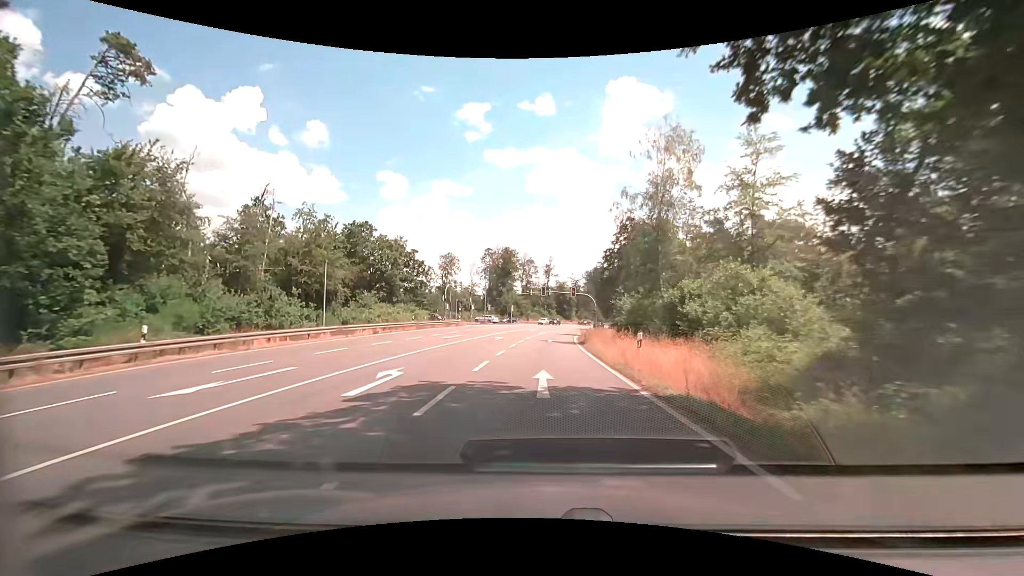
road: primary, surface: asphalt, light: Day
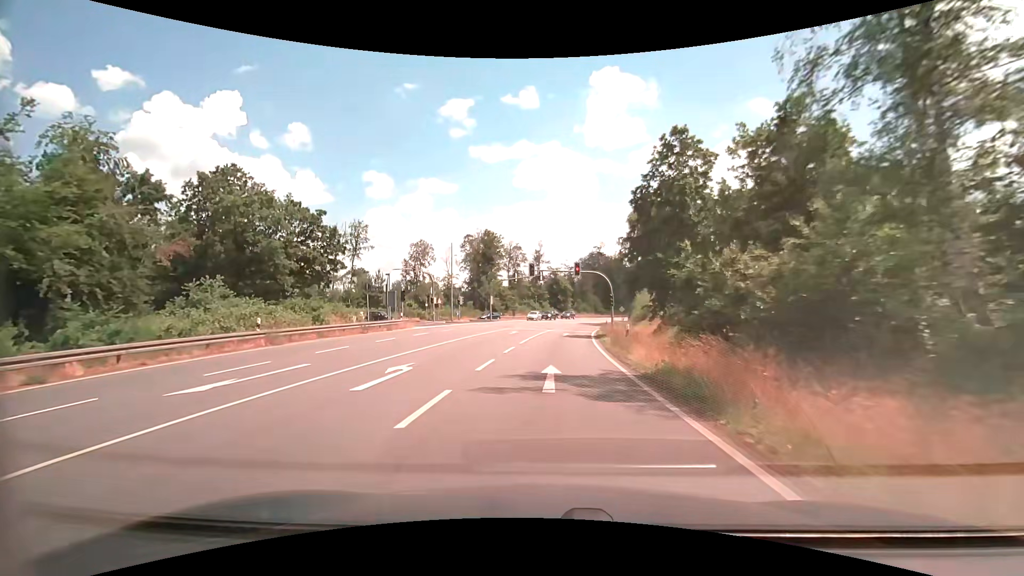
(+0.2, +24.5) m; +1°
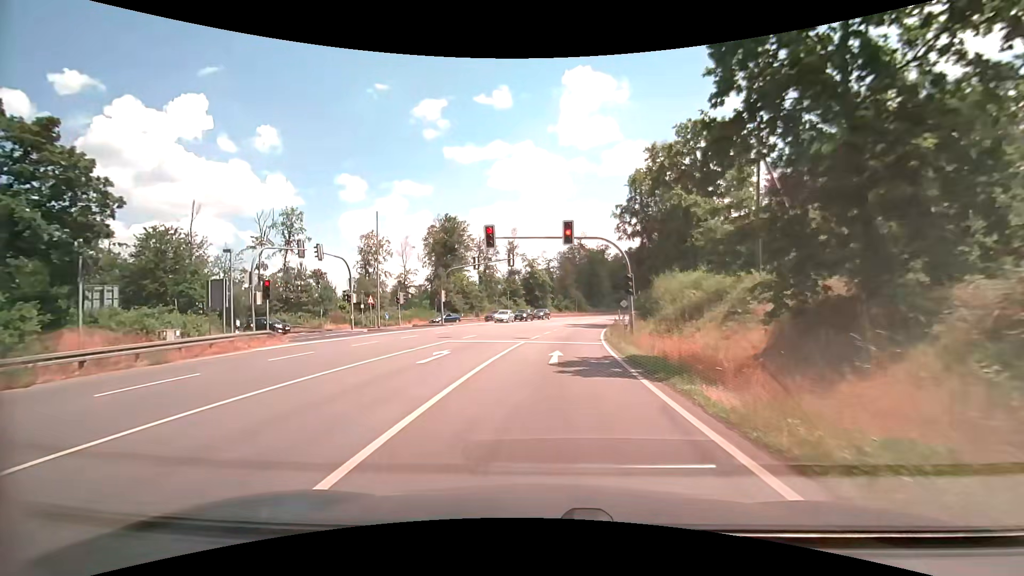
(+0.4, +20.0) m; +3°
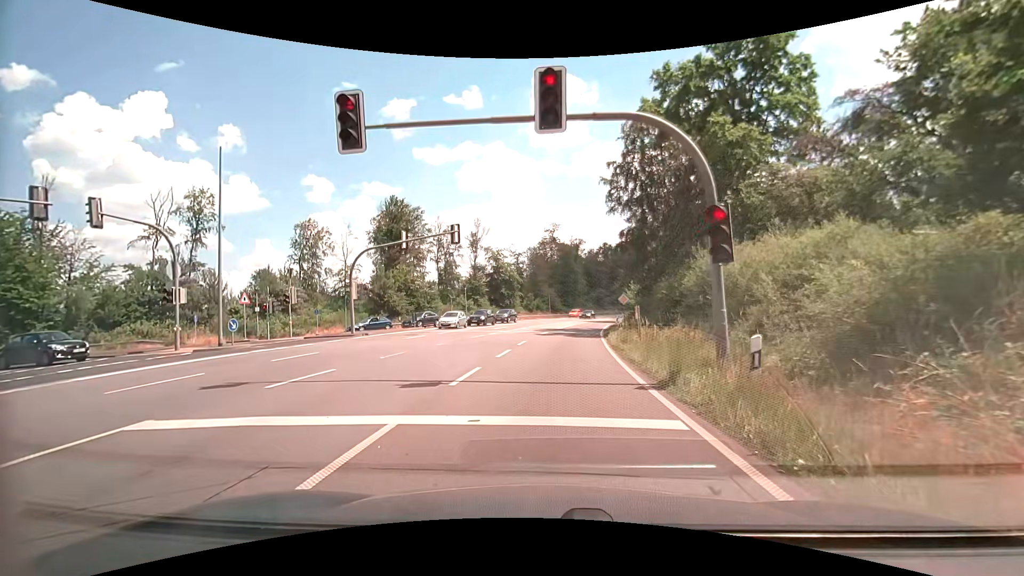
(+0.4, +16.4) m; +3°
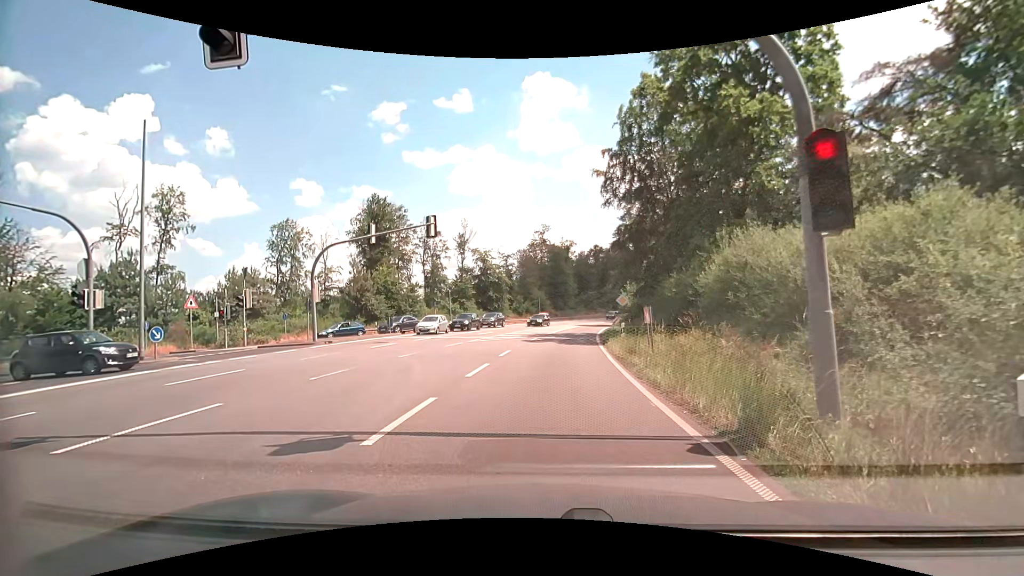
(0.0, +3.6) m; +2°
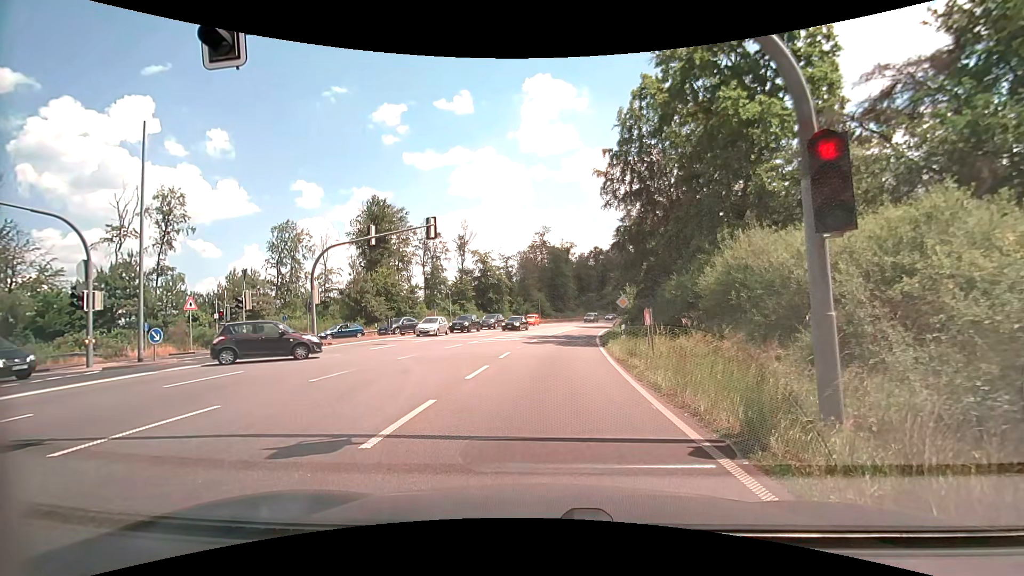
(0.0, +0.1) m; 0°
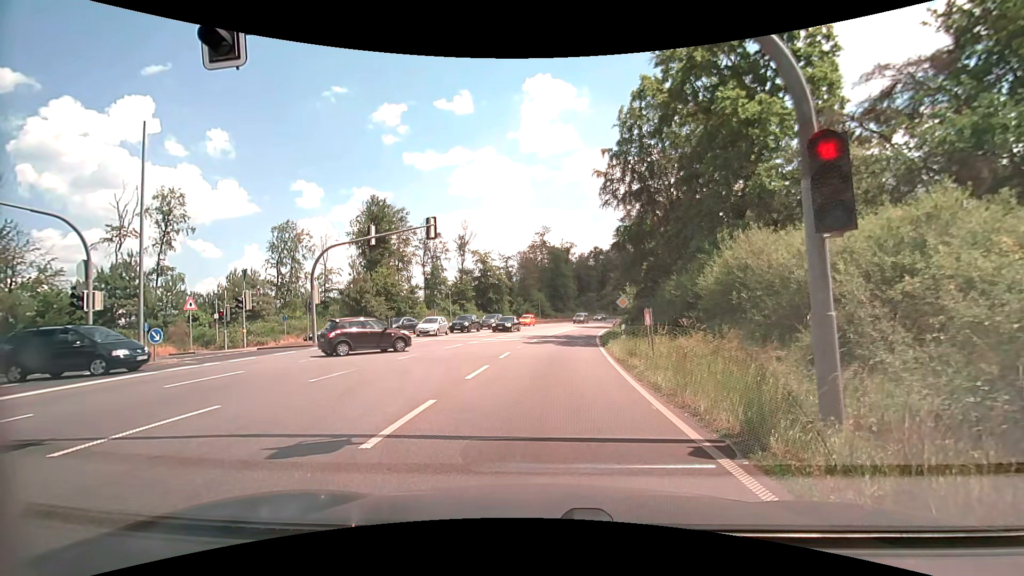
(0.0, 0.0) m; 0°
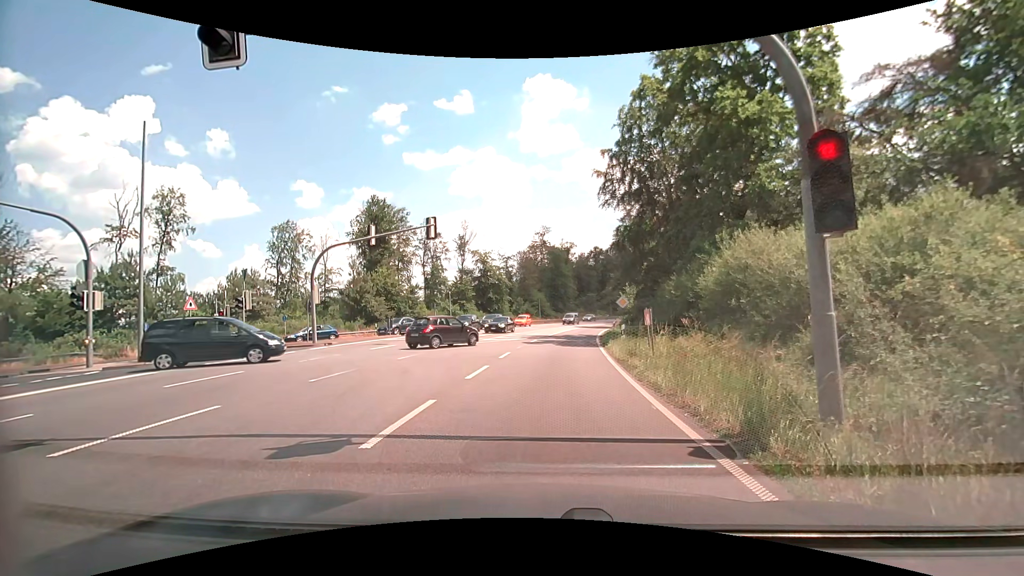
(0.0, 0.0) m; 0°
(0, +10) (0, +20) (+1, +30) (+2, +40) (+3, +50) (+4, +60) (+6, +70) (+8, +79) (+11, +89) (+14, +99) m
